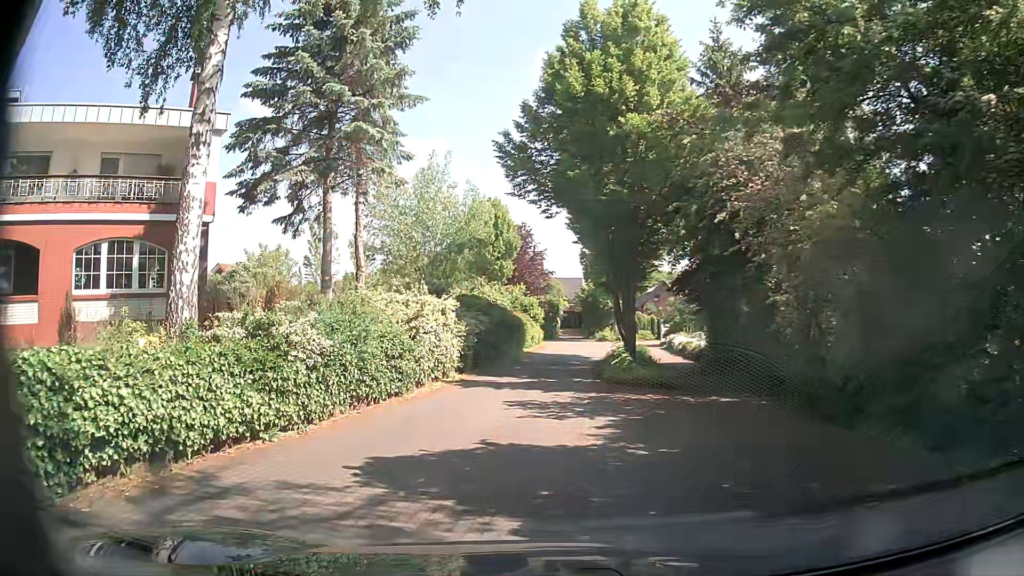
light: Day
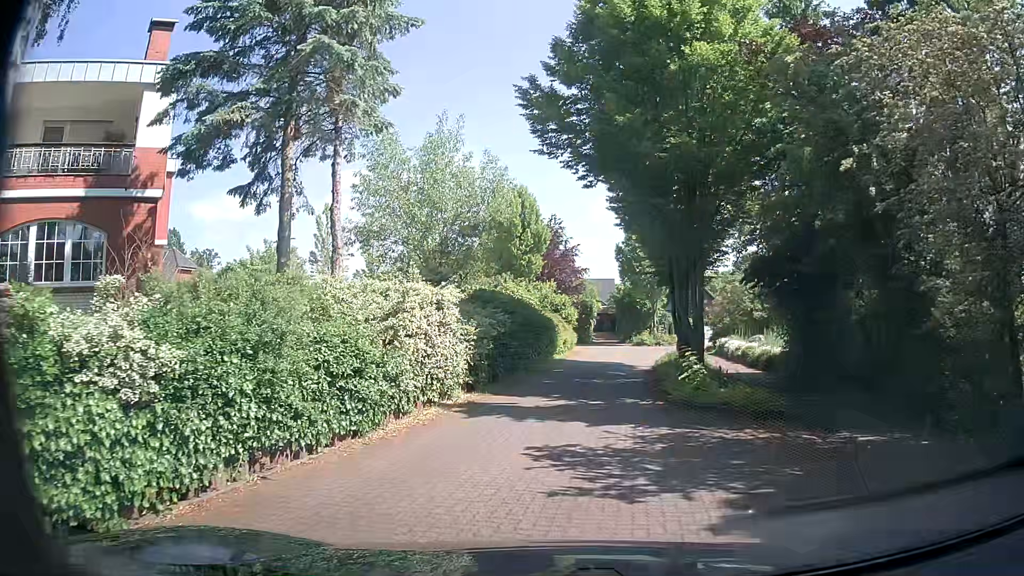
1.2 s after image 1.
(-0.2, +5.0) m; -3°
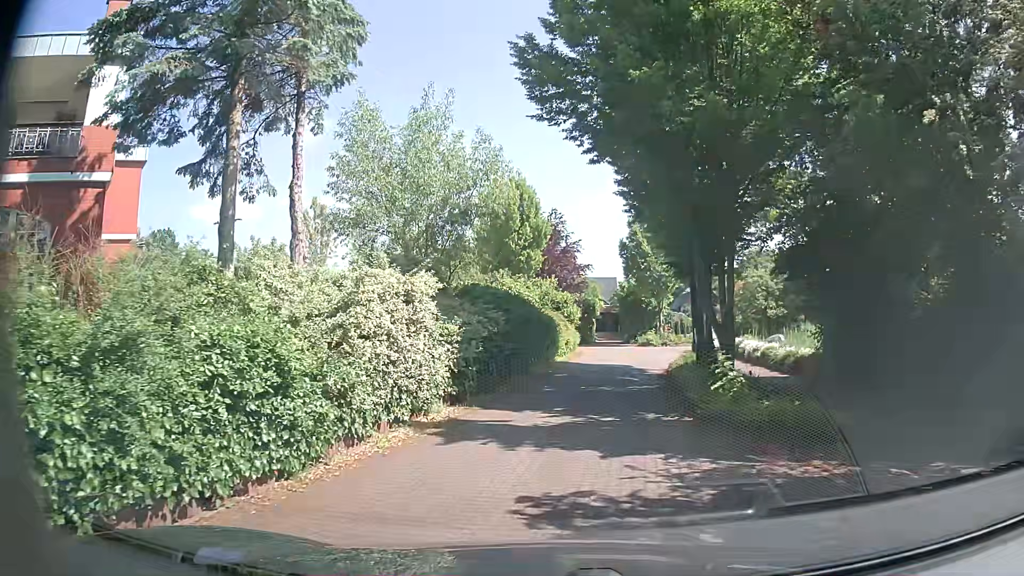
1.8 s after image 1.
(0.0, +2.5) m; -1°
(0, +10) (+2, +20) (+4, +30) (+3, +39) (-4, +46) (-14, +46) (-24, +43) (-33, +42) (-43, +43) (-53, +46) m
